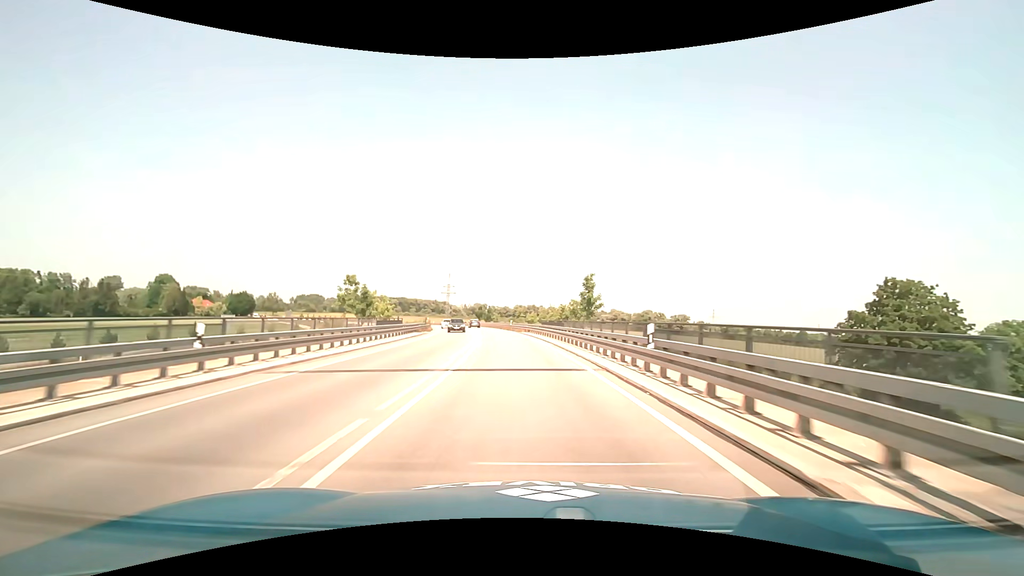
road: trunk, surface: asphalt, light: Day
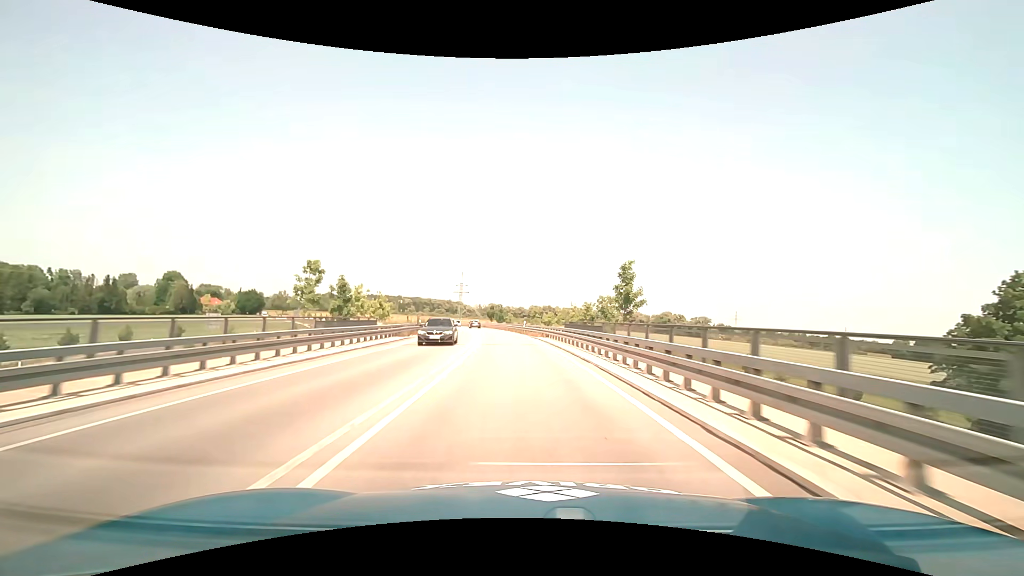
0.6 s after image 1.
(-0.2, +12.2) m; -2°
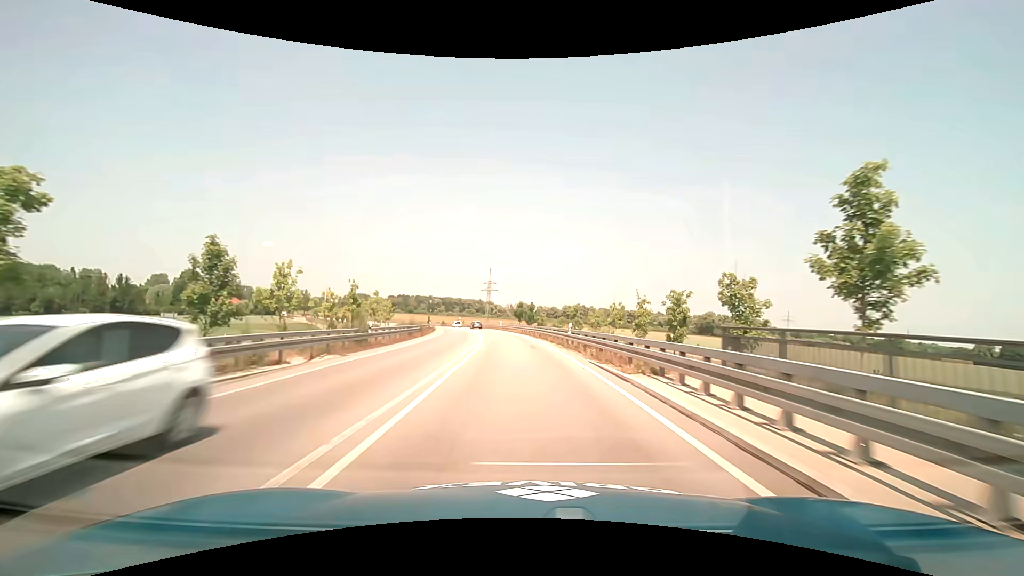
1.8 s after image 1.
(-0.8, +24.5) m; -4°
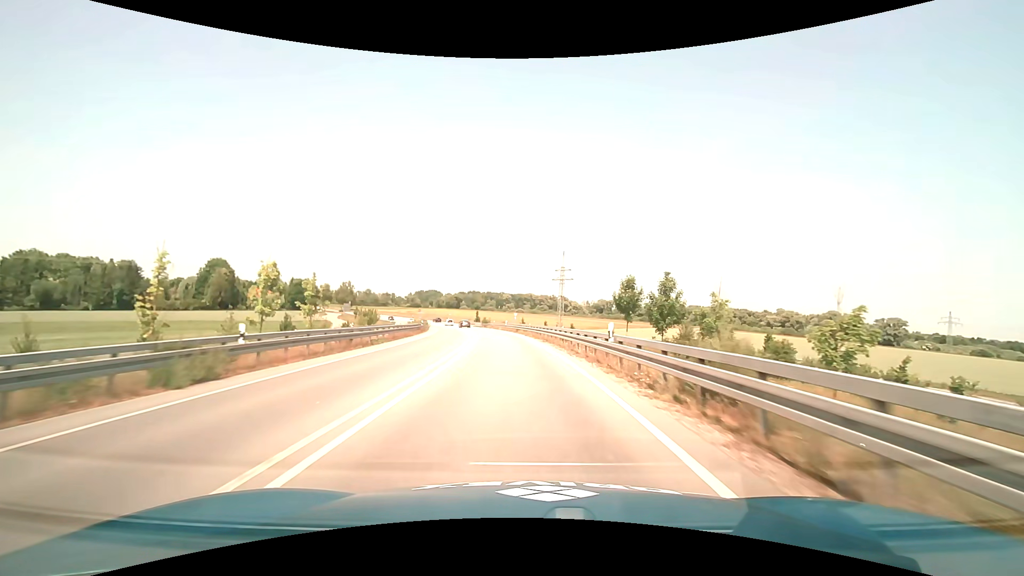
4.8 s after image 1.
(-4.2, +62.0) m; -8°
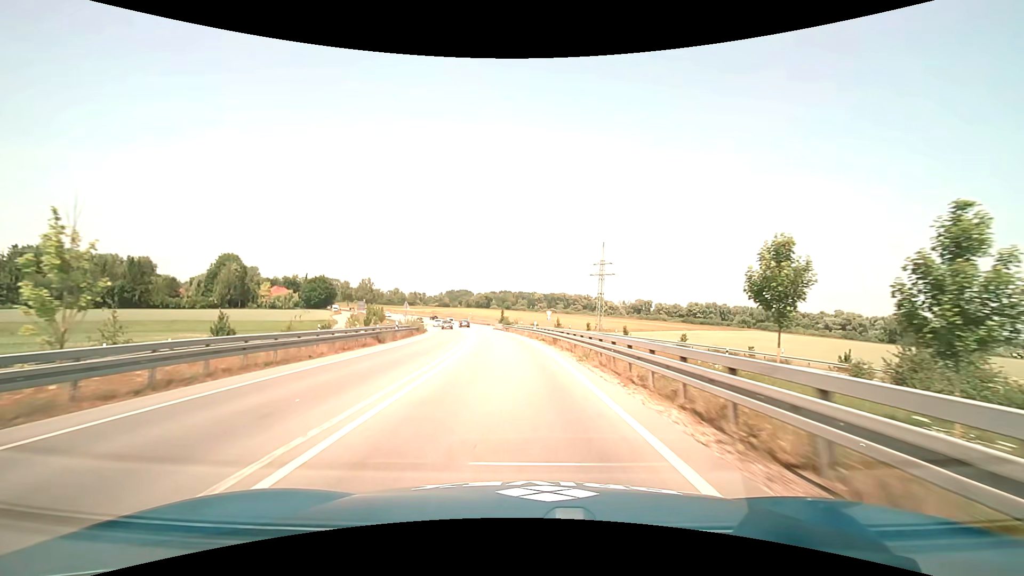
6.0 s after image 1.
(-0.8, +25.2) m; -4°
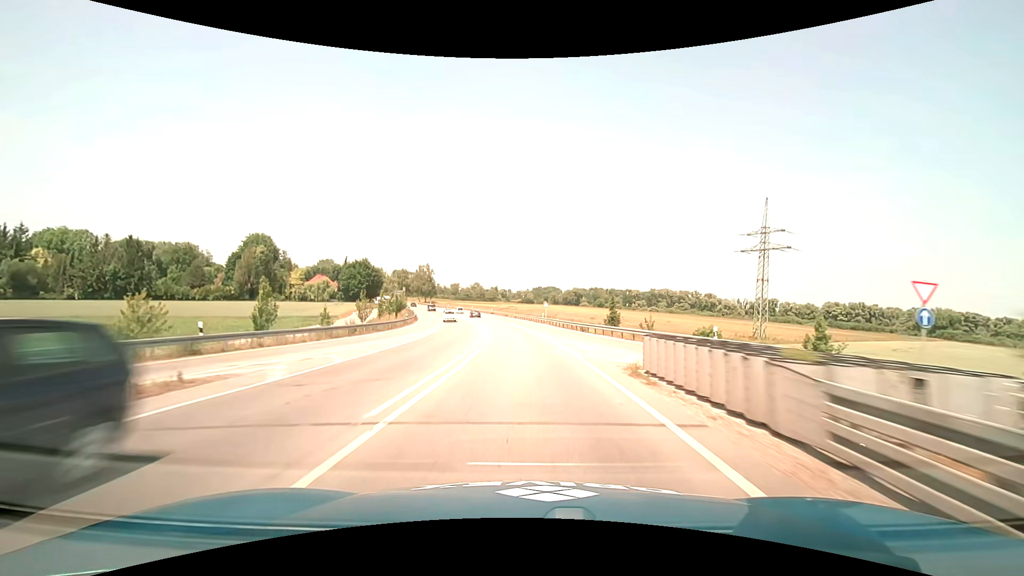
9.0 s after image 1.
(-5.5, +63.6) m; -10°
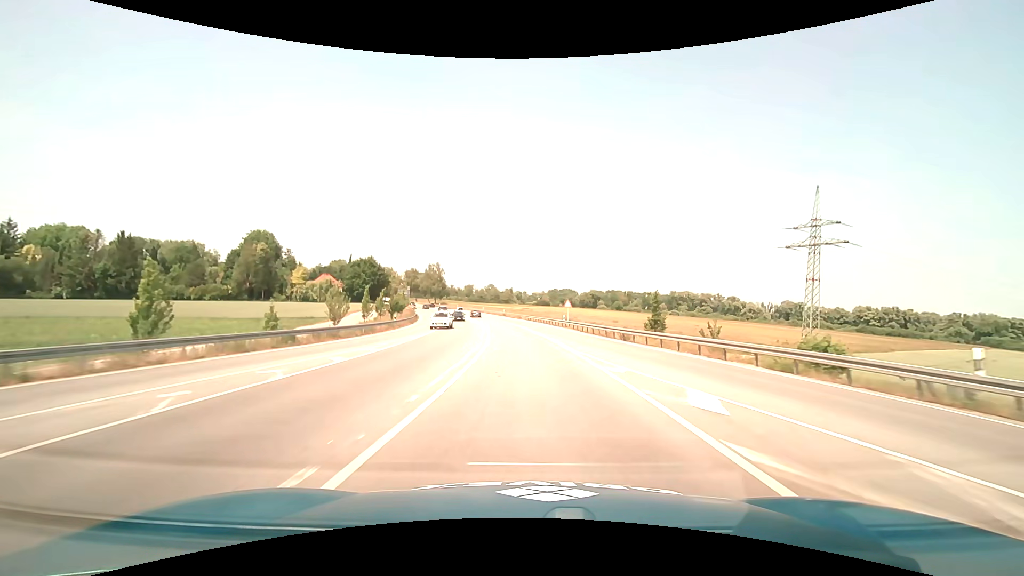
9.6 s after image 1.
(-0.2, +12.8) m; -2°
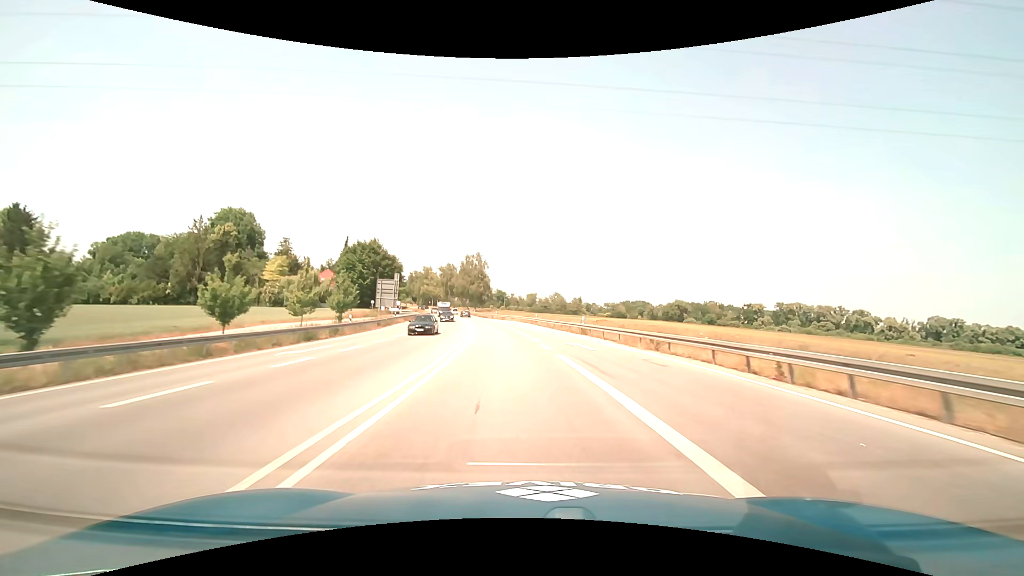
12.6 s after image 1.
(-4.0, +63.2) m; -8°
(0, +10) (-1, +20) (-1, +30) (-2, +40) (-3, +50) (-5, +60) (-6, +70) (-8, +80) (-10, +89) (-12, +99) m
